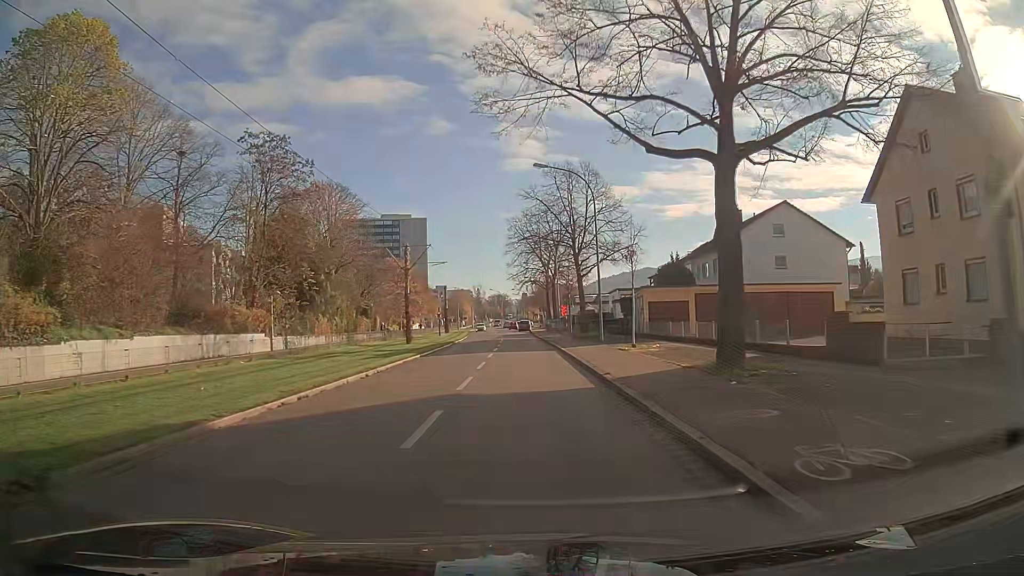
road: tertiary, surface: asphalt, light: Day
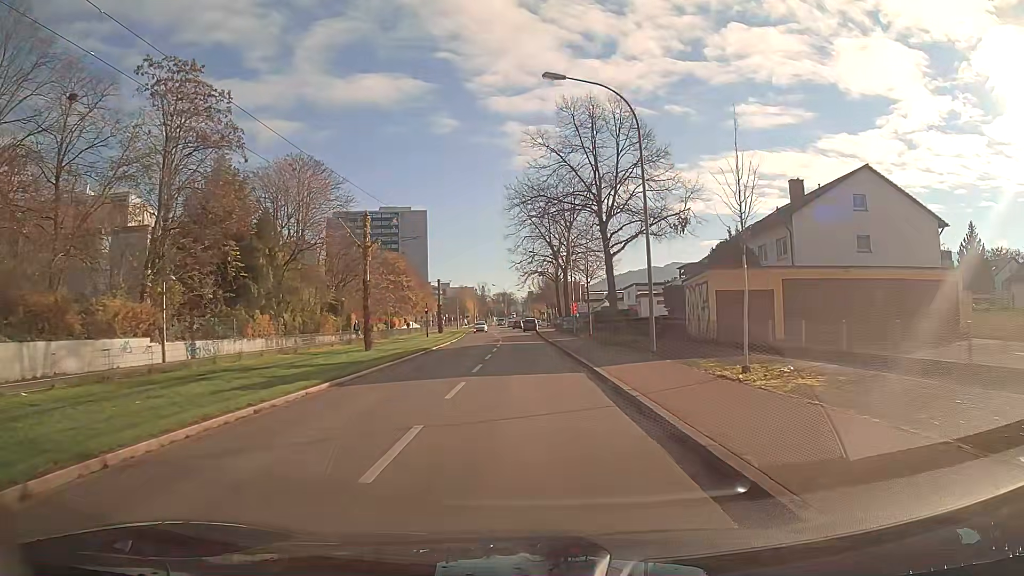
(0.0, +13.8) m; 0°
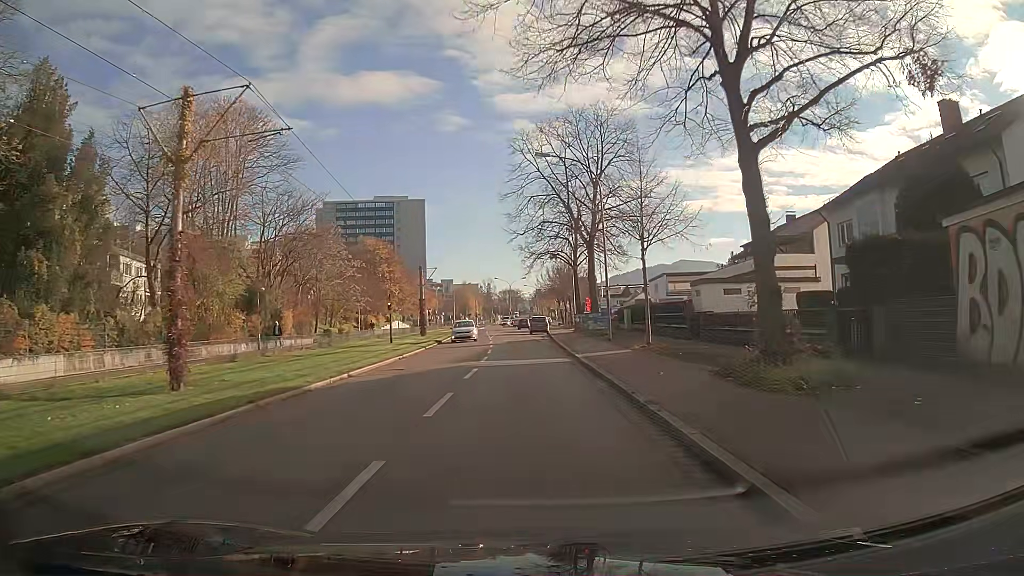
(-0.2, +20.3) m; -1°
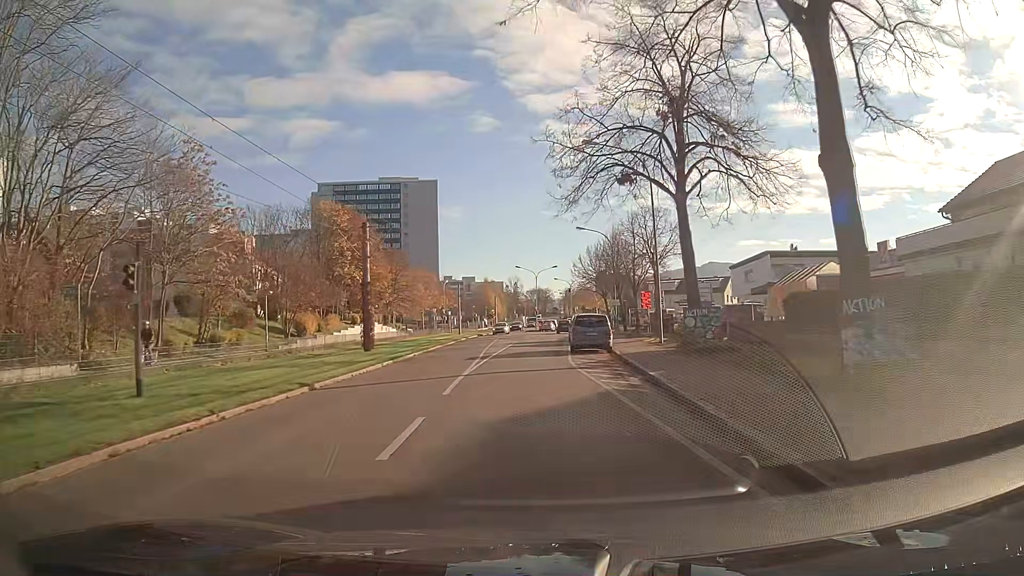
(-0.6, +32.9) m; -3°
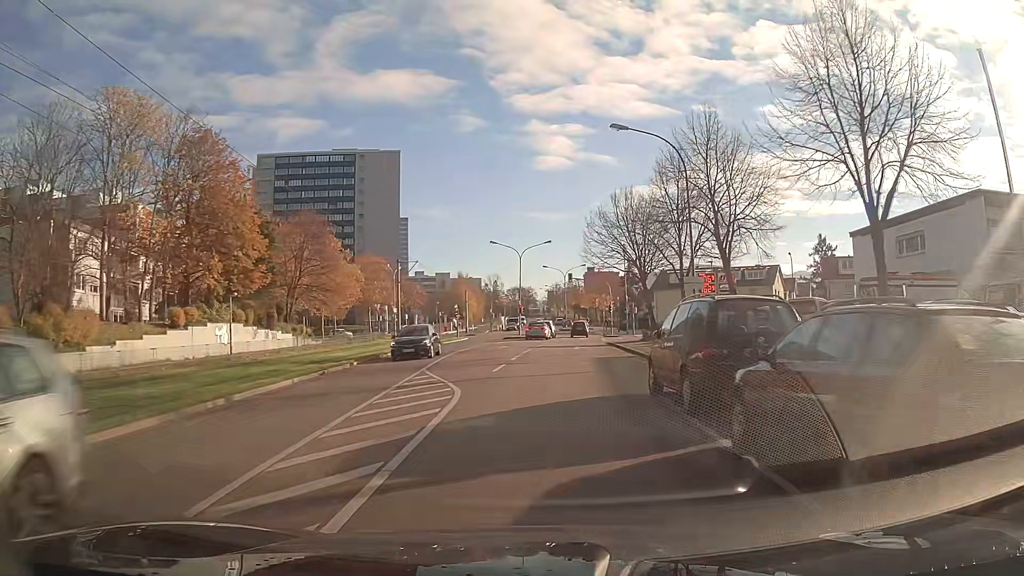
(+0.3, +34.1) m; +2°
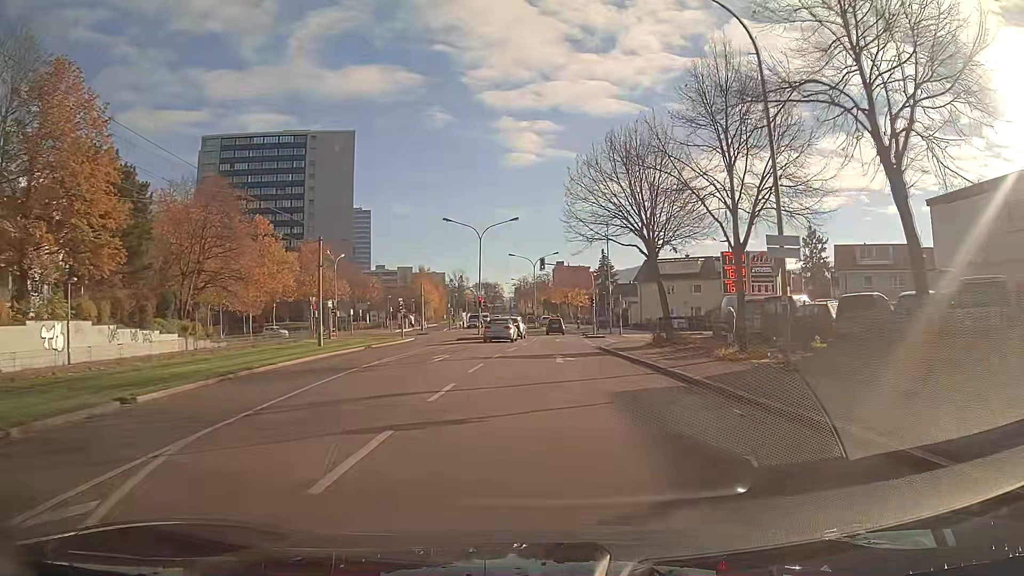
(+0.3, +13.8) m; +3°
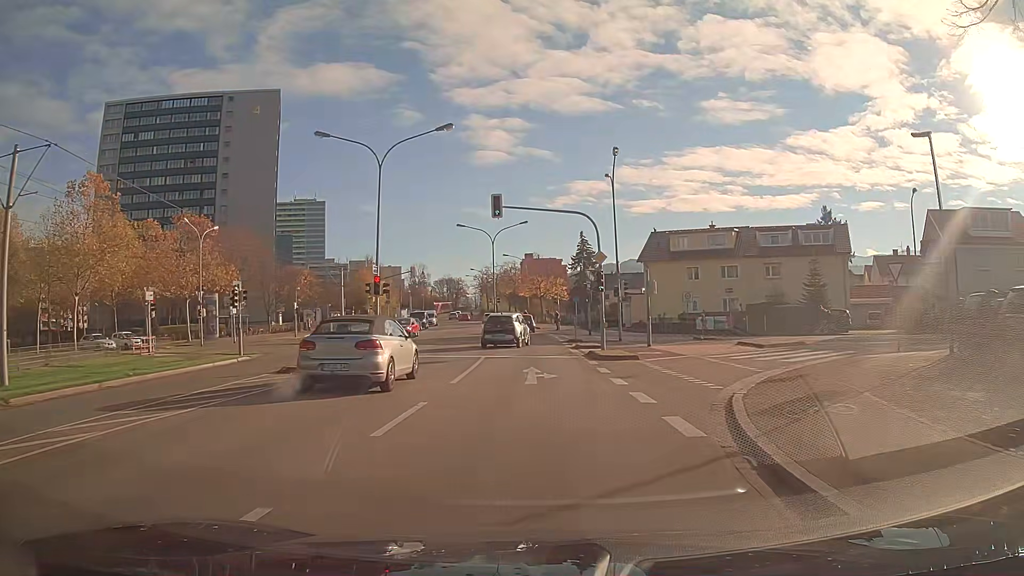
(+0.8, +27.4) m; +2°
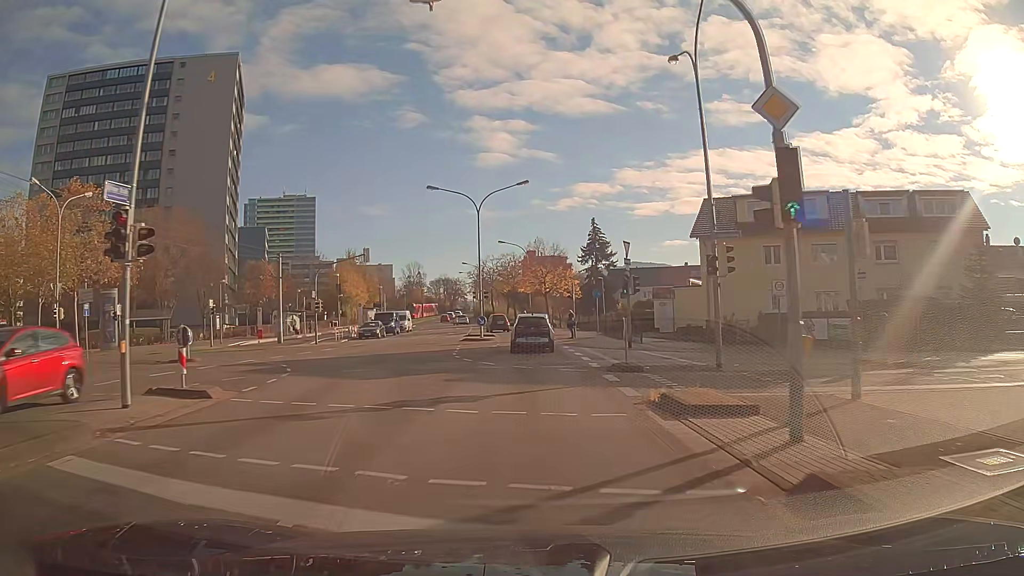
(0.0, +19.4) m; 0°
(0, +10) (0, +20) (0, +30) (-1, +40) (-2, +50) (-3, +60) (-4, +70) (-5, +80) (-7, +90) (-10, +99) m
